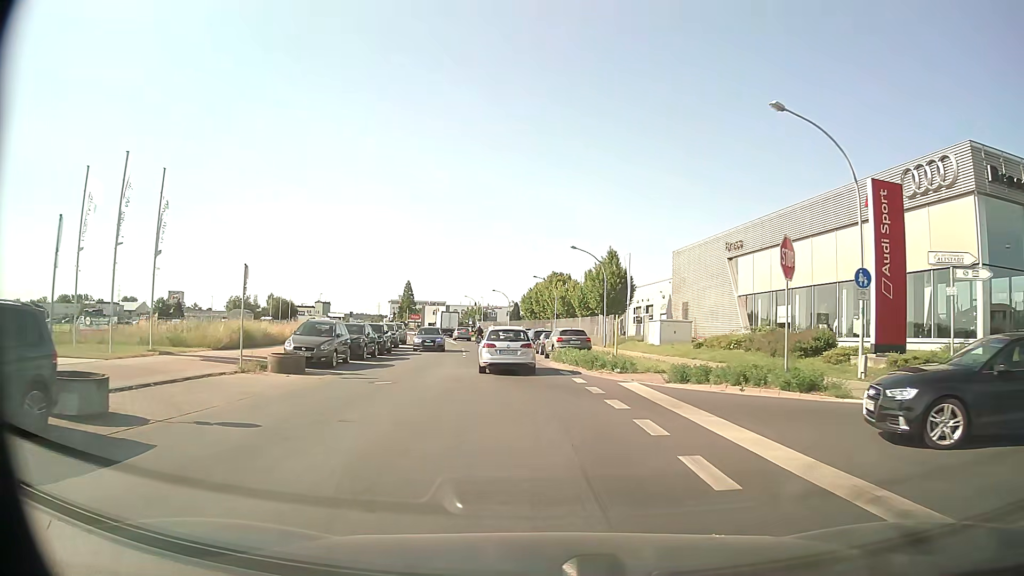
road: tertiary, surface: asphalt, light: Day
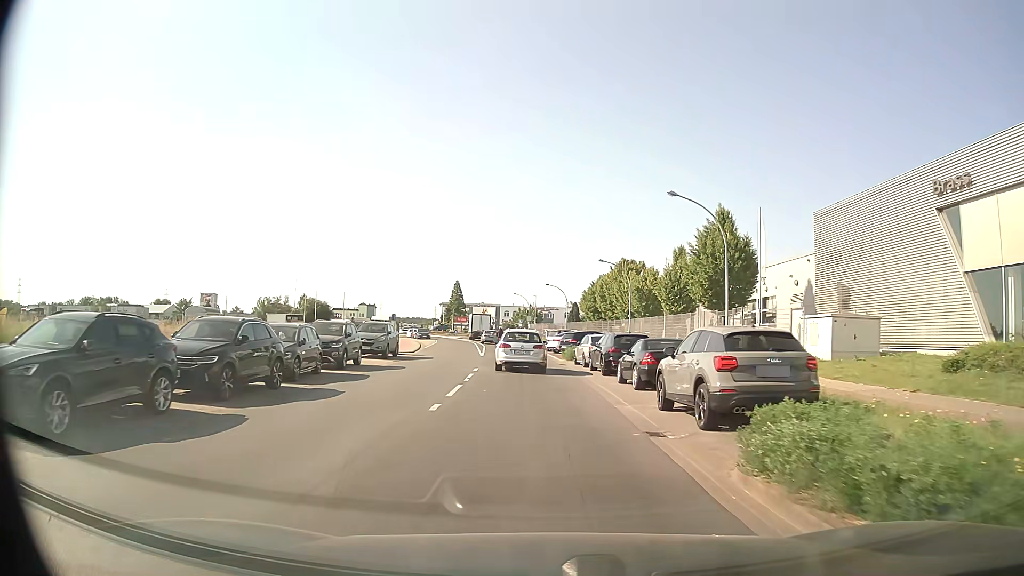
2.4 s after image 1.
(-0.9, +21.7) m; -5°
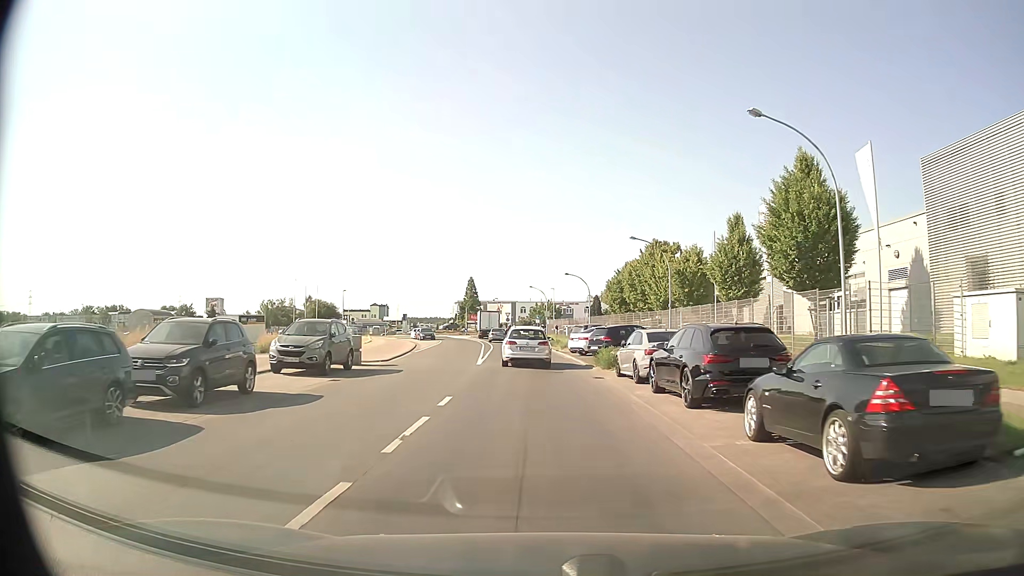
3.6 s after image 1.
(-0.2, +11.1) m; -2°
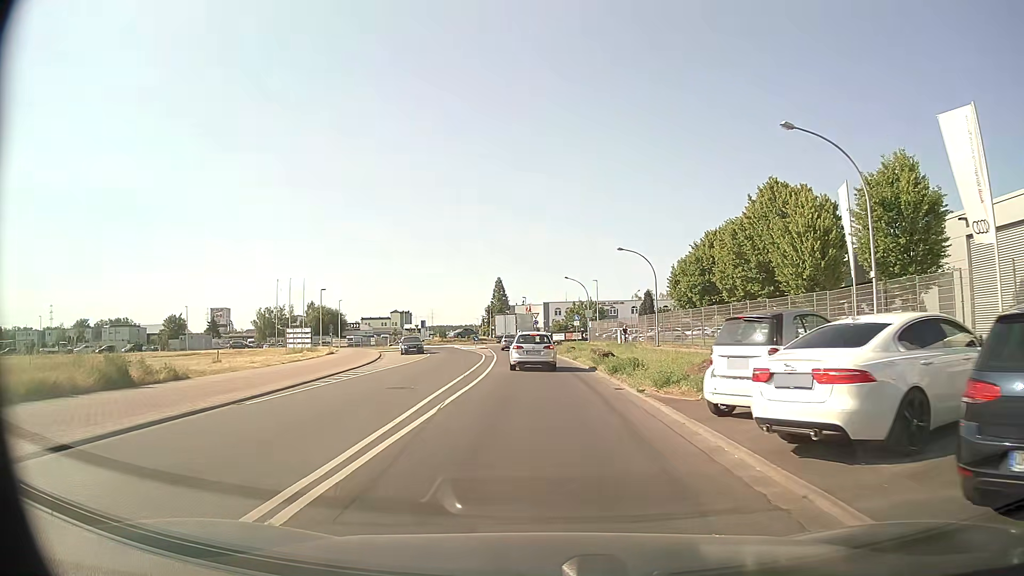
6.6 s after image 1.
(-0.4, +27.1) m; -3°
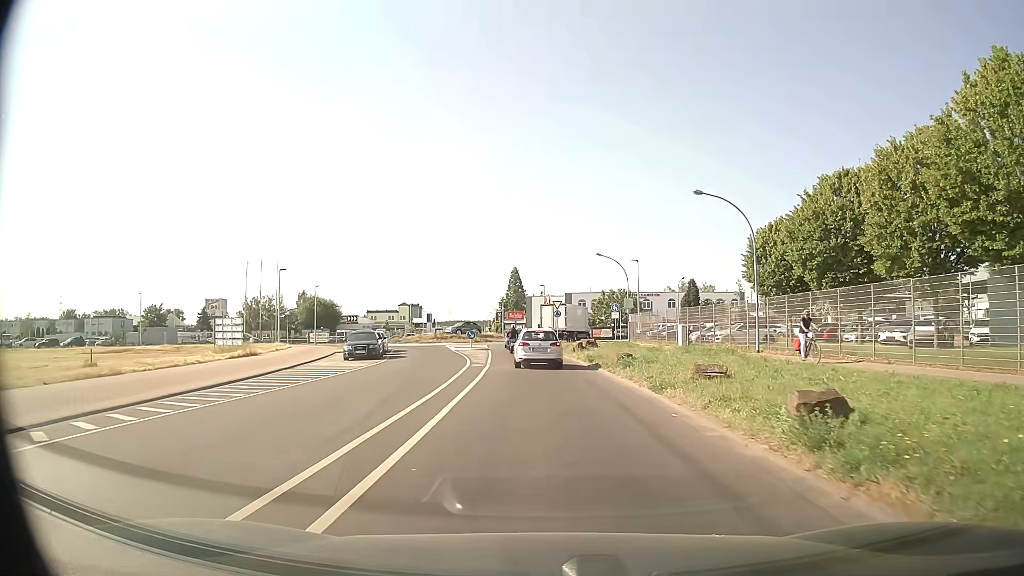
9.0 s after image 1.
(-0.5, +20.3) m; -2°
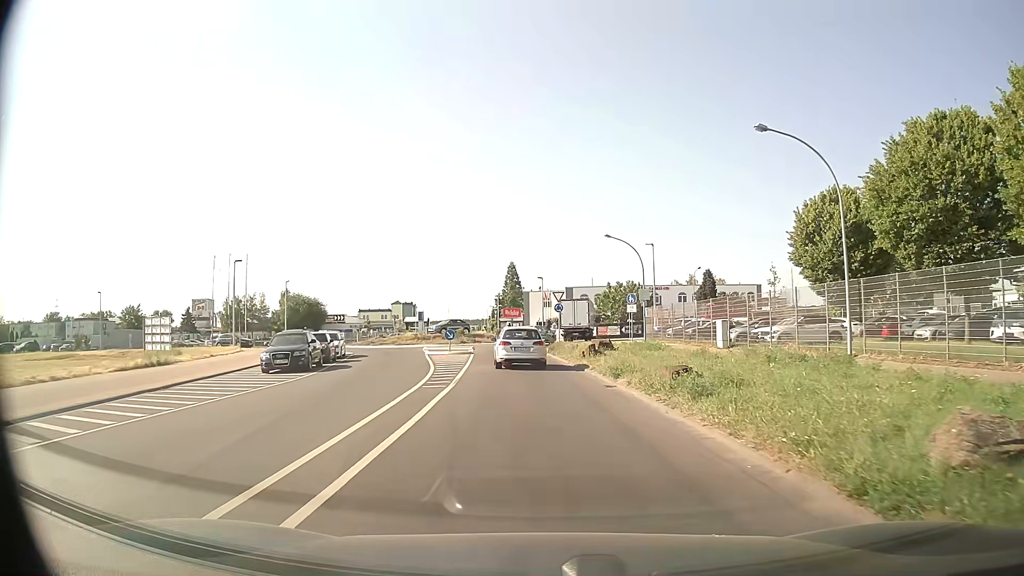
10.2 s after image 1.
(+0.1, +10.2) m; 0°
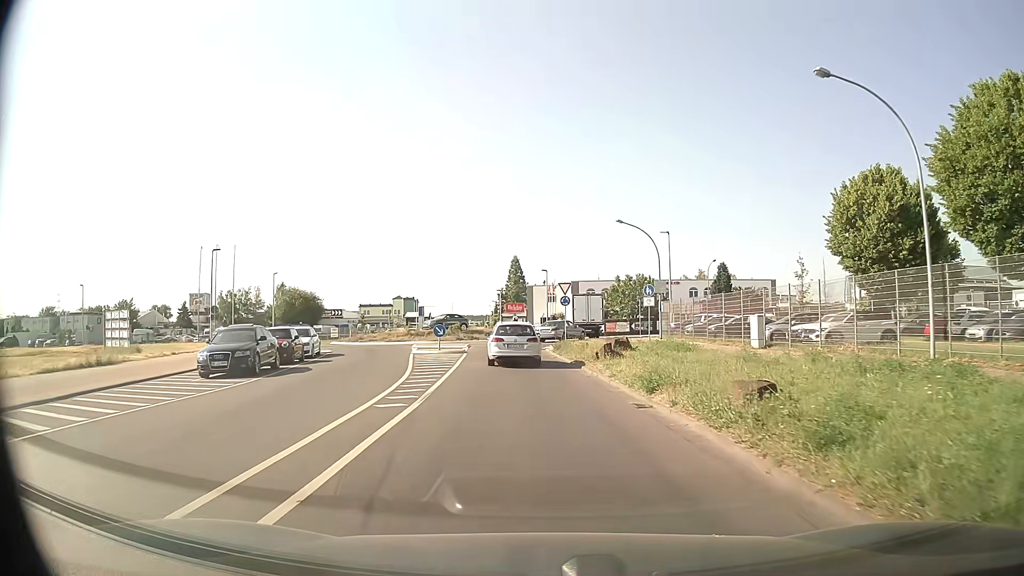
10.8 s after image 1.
(0.0, +5.0) m; -1°
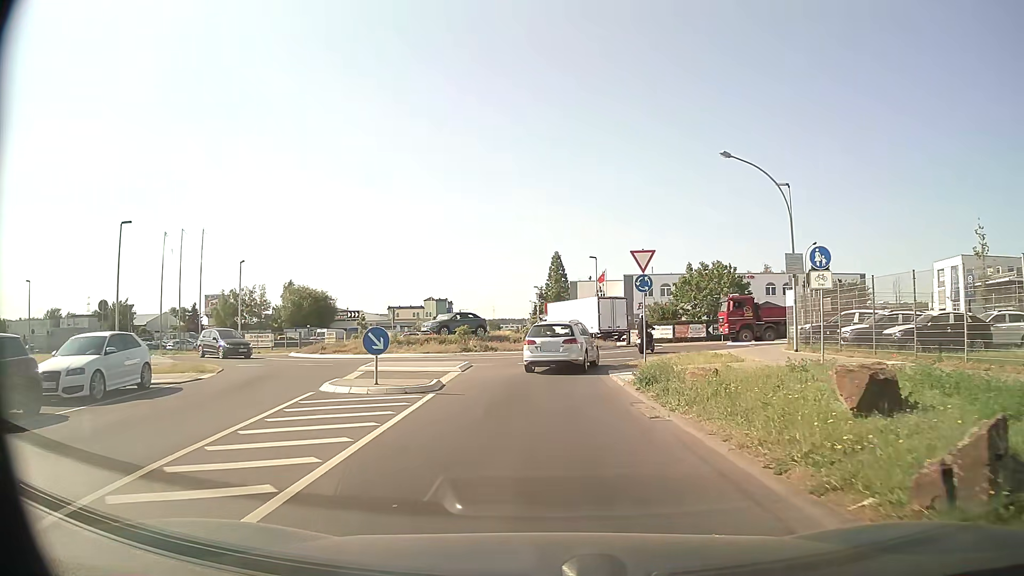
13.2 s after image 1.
(-0.5, +17.9) m; -3°
(0, +10) (0, +20) (+3, +29) (+7, +38) (+6, +48) (+1, +57) (-3, +66) (-4, +76) (-5, +86) (-6, +96) m
